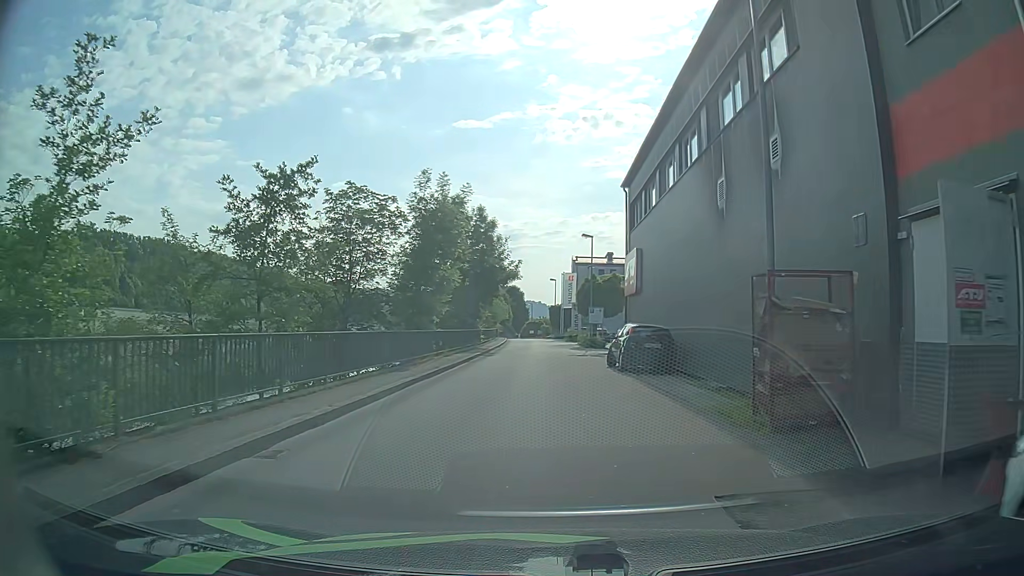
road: primary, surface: asphalt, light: Day
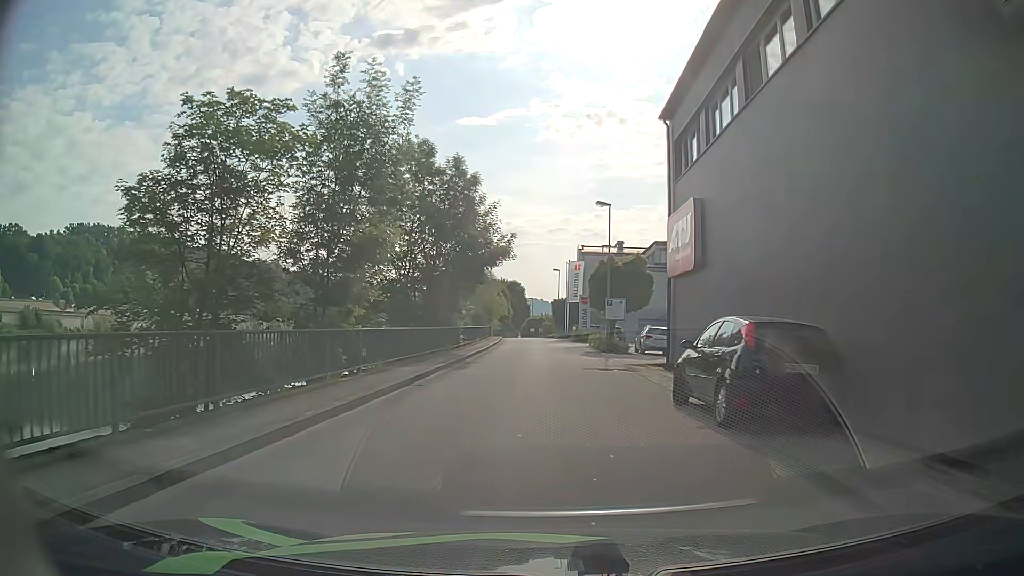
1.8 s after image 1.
(+0.1, +11.7) m; 0°
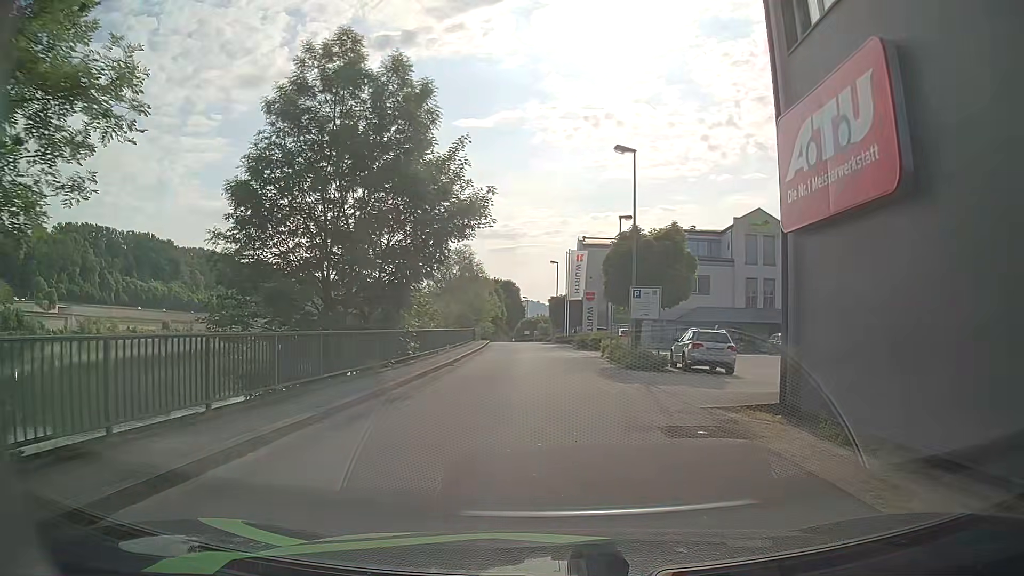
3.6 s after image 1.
(0.0, +11.7) m; +1°
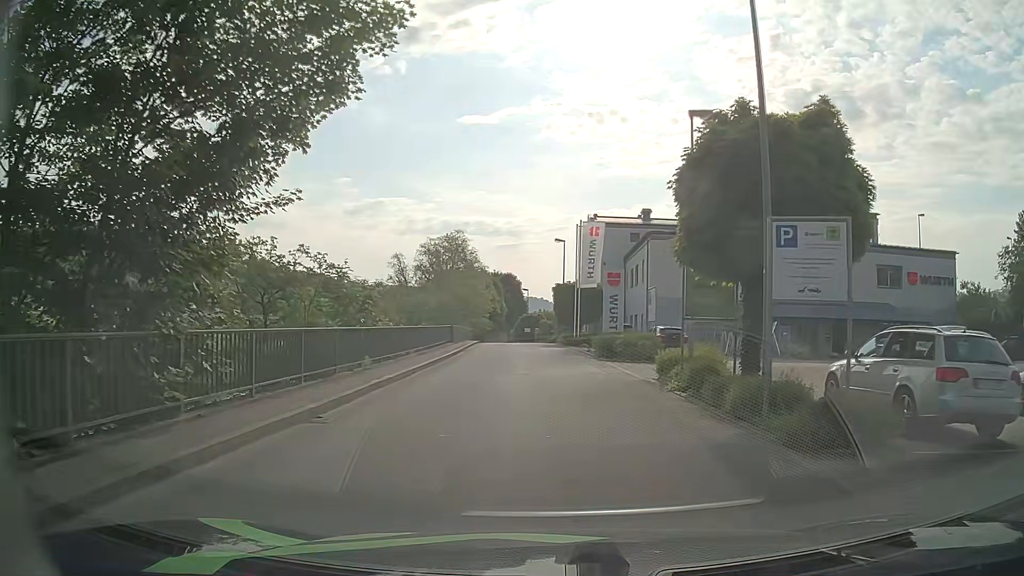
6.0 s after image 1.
(-0.1, +14.5) m; -2°
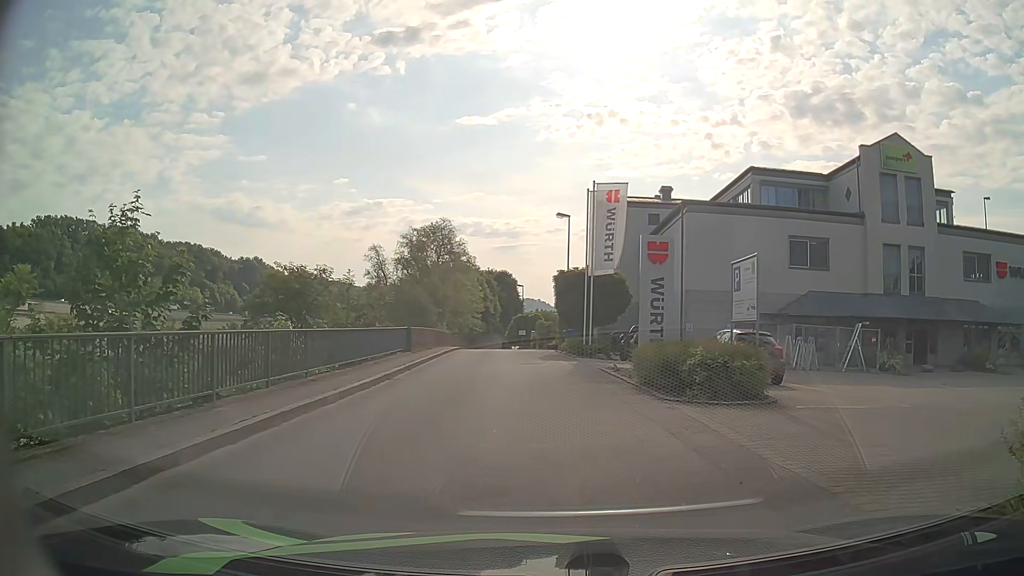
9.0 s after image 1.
(+0.1, +12.2) m; 0°
